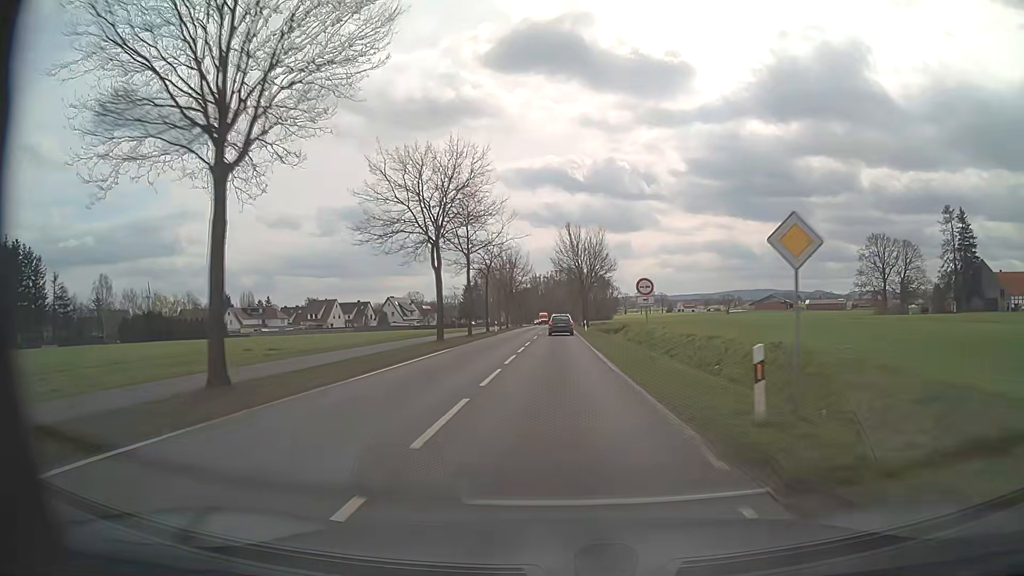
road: tertiary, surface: asphalt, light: Day
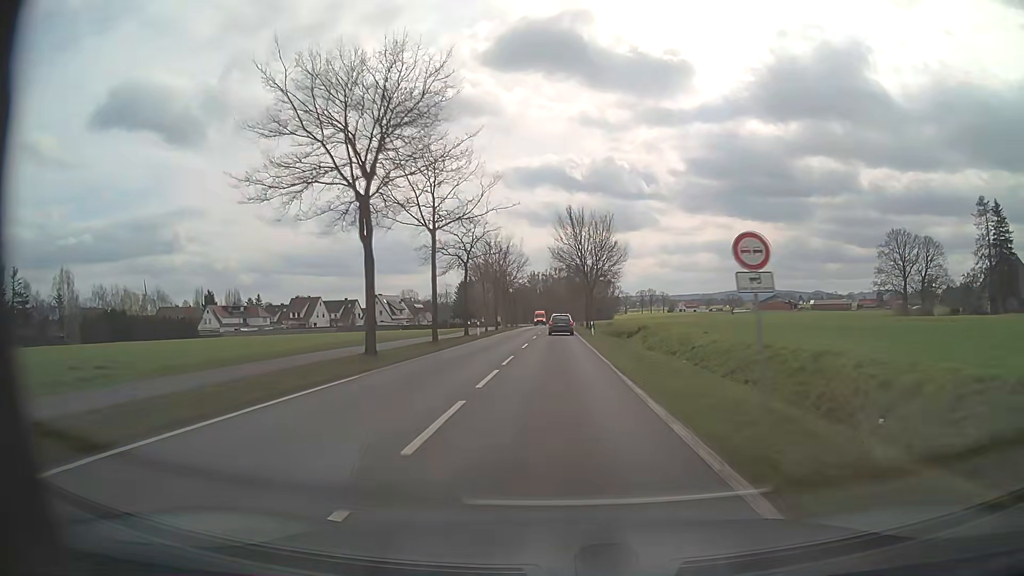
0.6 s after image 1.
(0.0, +12.5) m; 0°
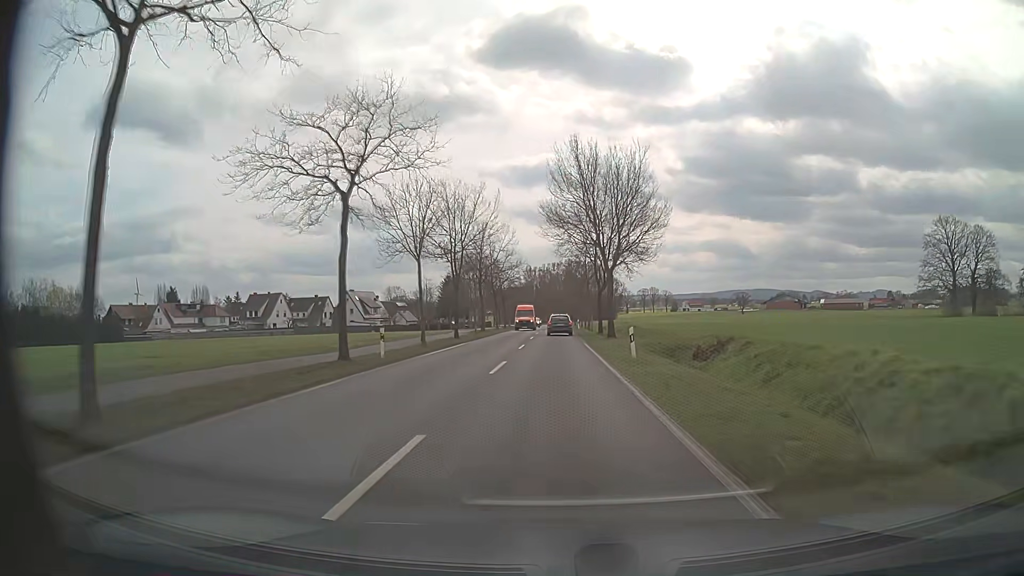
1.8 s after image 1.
(+0.1, +25.2) m; 0°
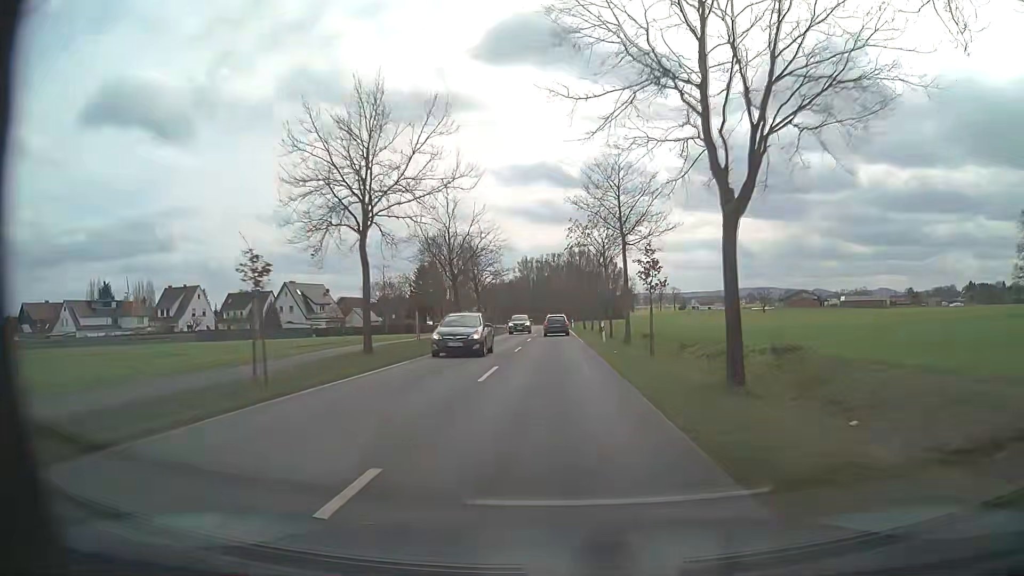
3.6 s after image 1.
(0.0, +37.9) m; 0°
(0, +10) (0, +20) (0, +30) (0, +40) (0, +50) (0, +60) (0, +70) (0, +80) (-1, +90) (-1, +100) m
